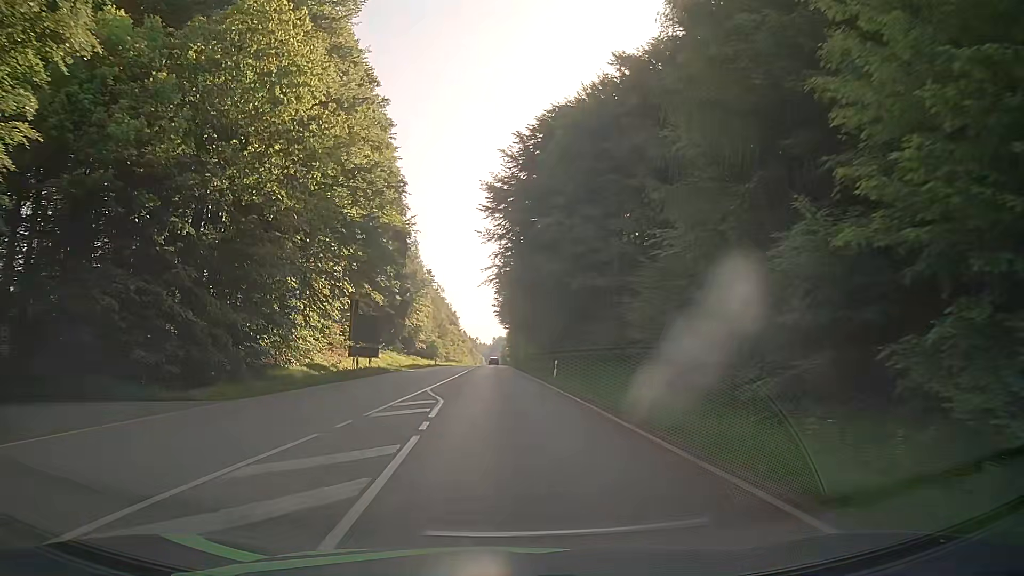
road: secondary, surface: asphalt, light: Day
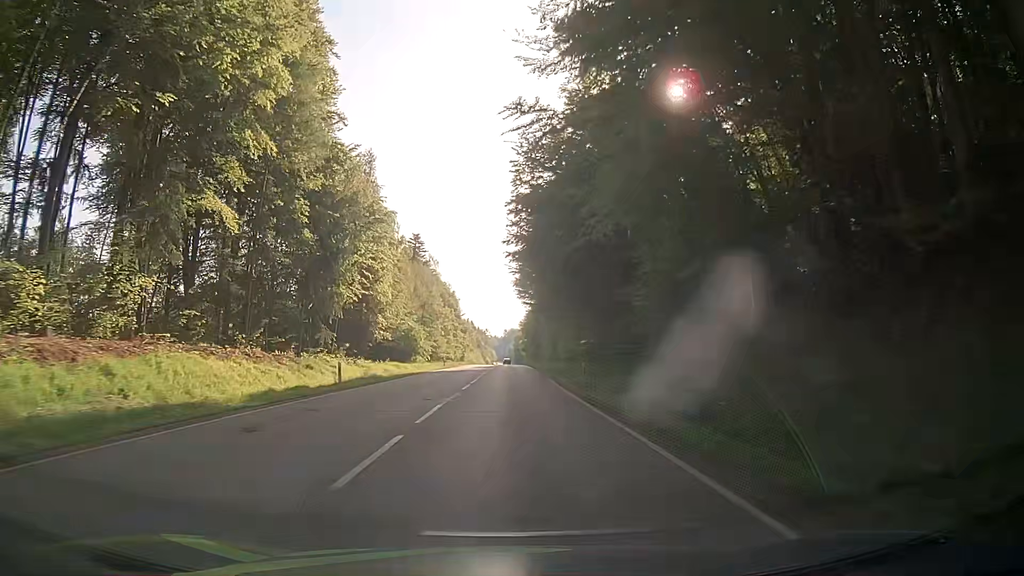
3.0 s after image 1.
(-1.5, +51.5) m; -1°
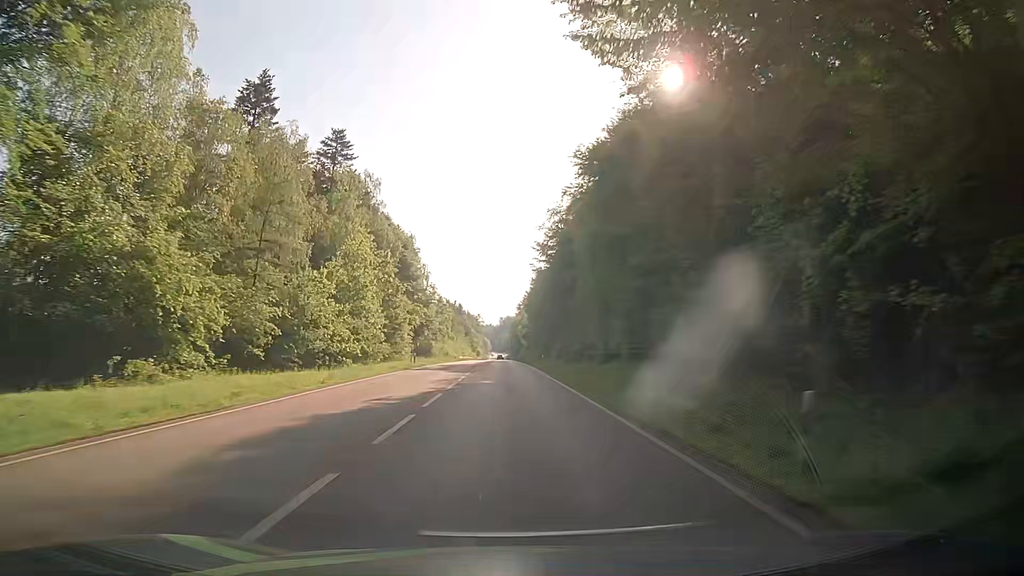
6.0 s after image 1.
(+0.2, +64.2) m; 0°
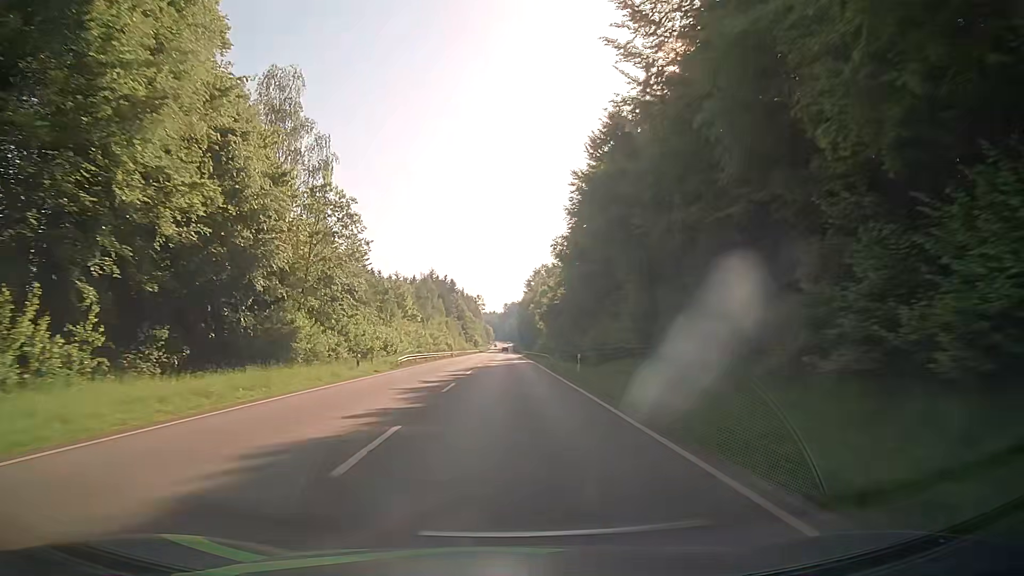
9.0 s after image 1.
(-0.2, +68.8) m; 0°
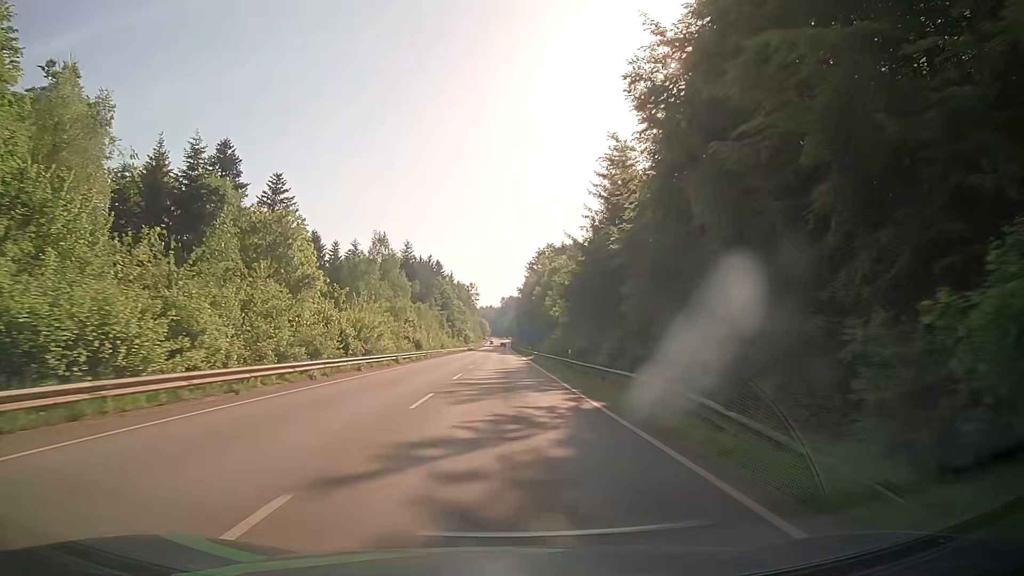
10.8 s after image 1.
(+0.2, +41.5) m; 0°
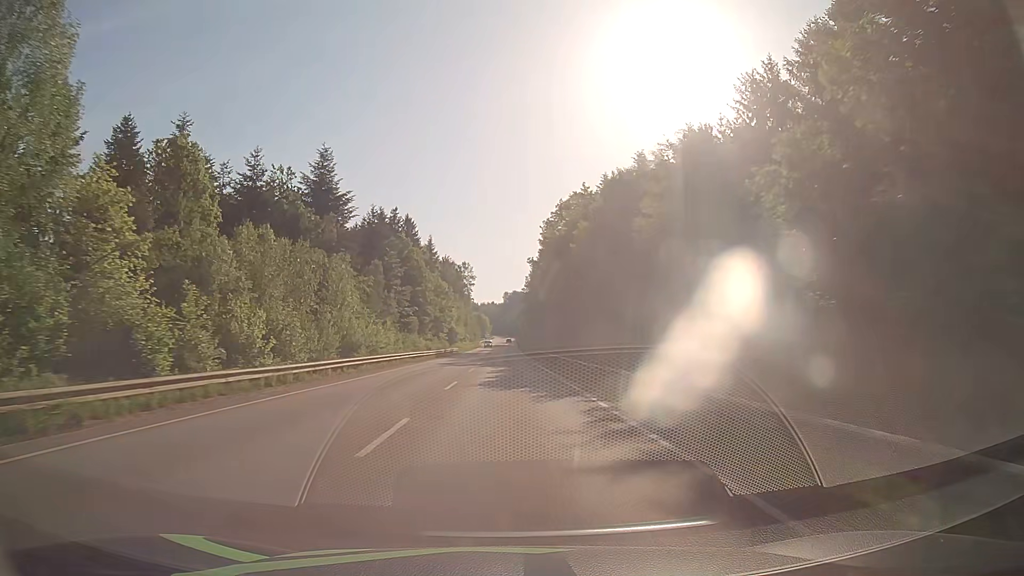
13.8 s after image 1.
(-0.1, +66.3) m; 0°
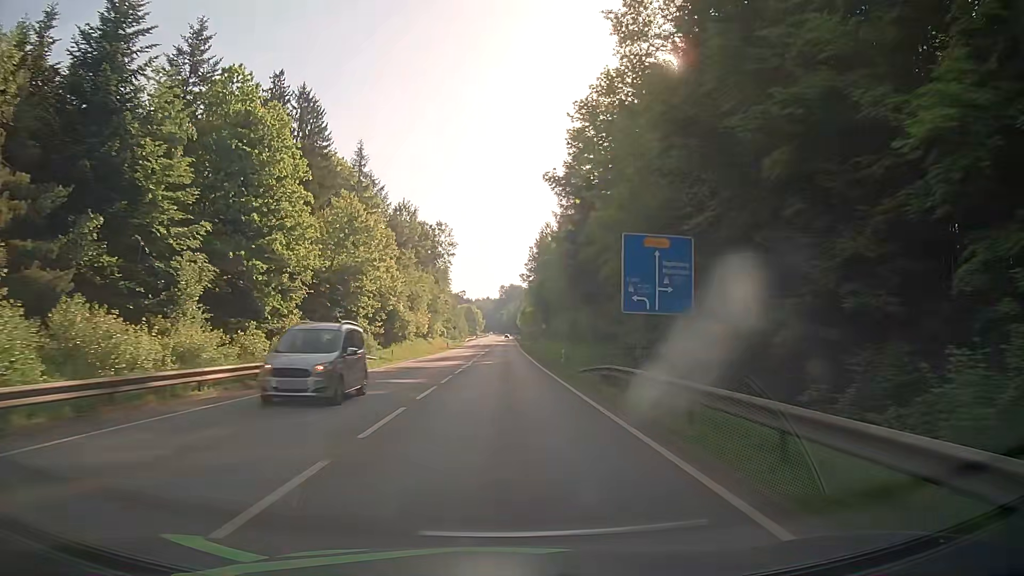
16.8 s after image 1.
(+0.6, +65.2) m; +1°
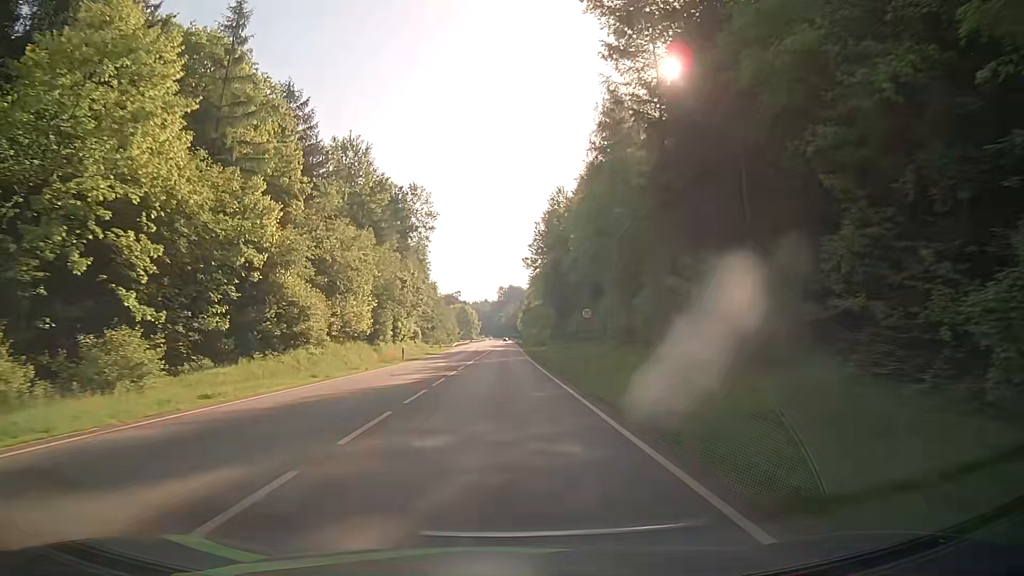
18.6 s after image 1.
(+0.1, +36.5) m; 0°
(0, +10) (0, +20) (0, +30) (0, +40) (0, +50) (0, +60) (0, +70) (0, +80) (0, +90) (0, +100) m
